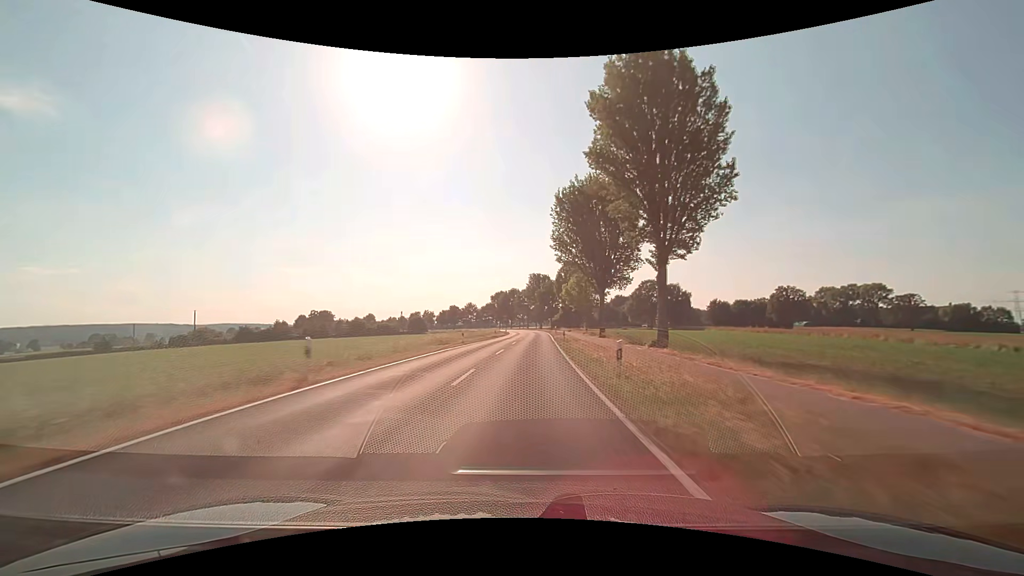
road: secondary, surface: asphalt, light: Day
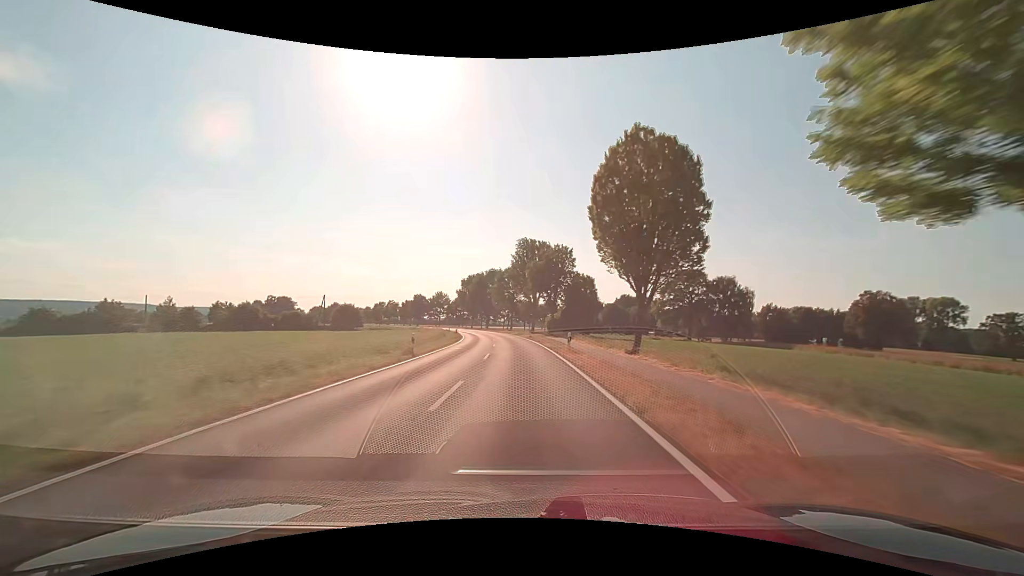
(+1.9, +63.0) m; +2°
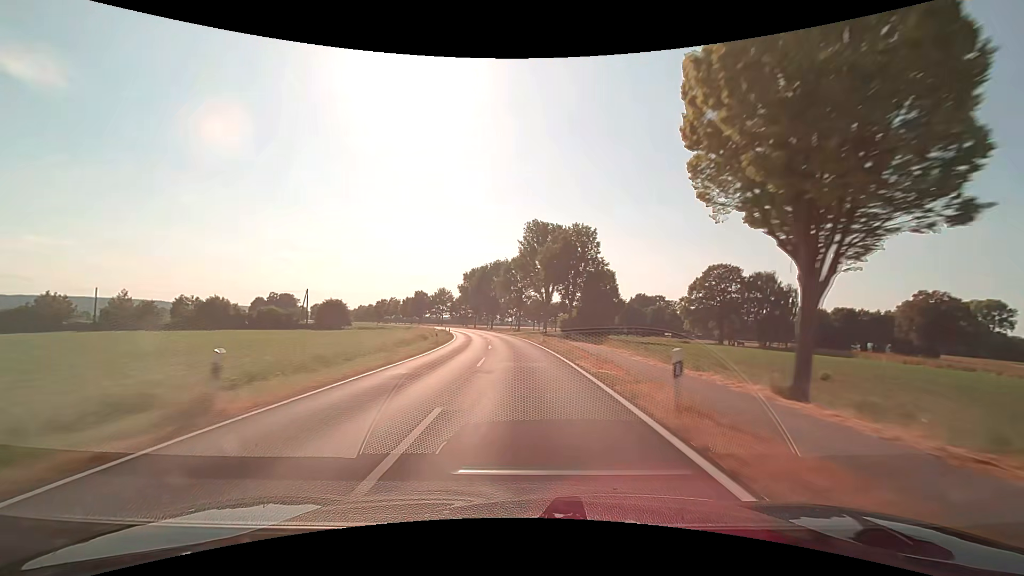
(-0.2, +15.8) m; -1°
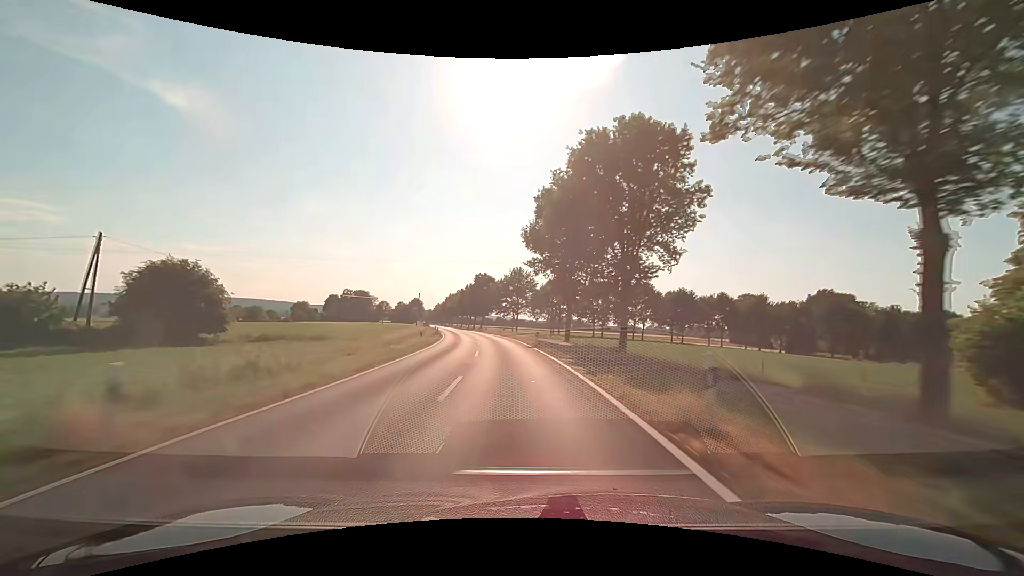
(-6.6, +78.7) m; -11°
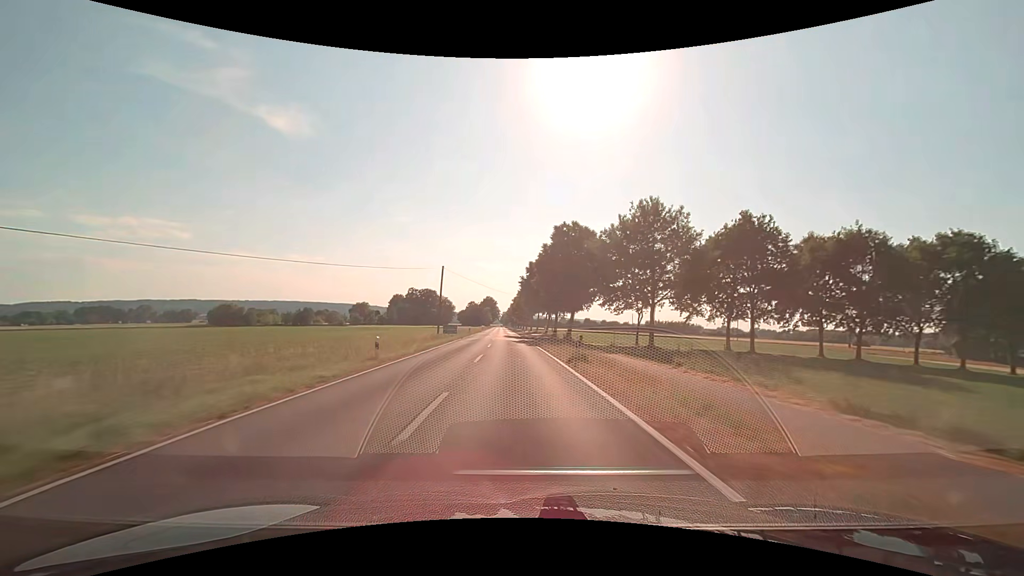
(-5.6, +63.0) m; -10°
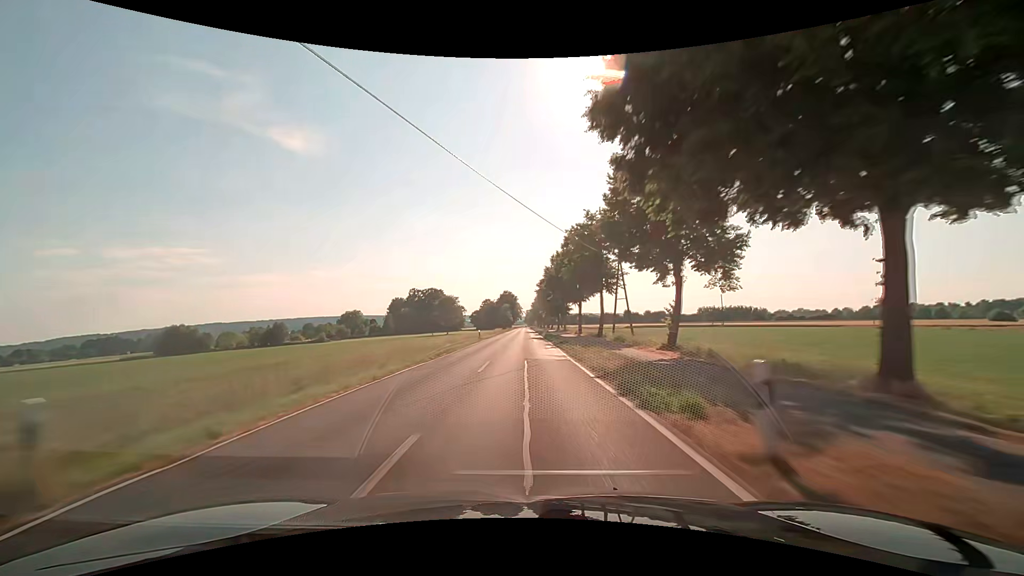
(-2.2, +63.4) m; -3°
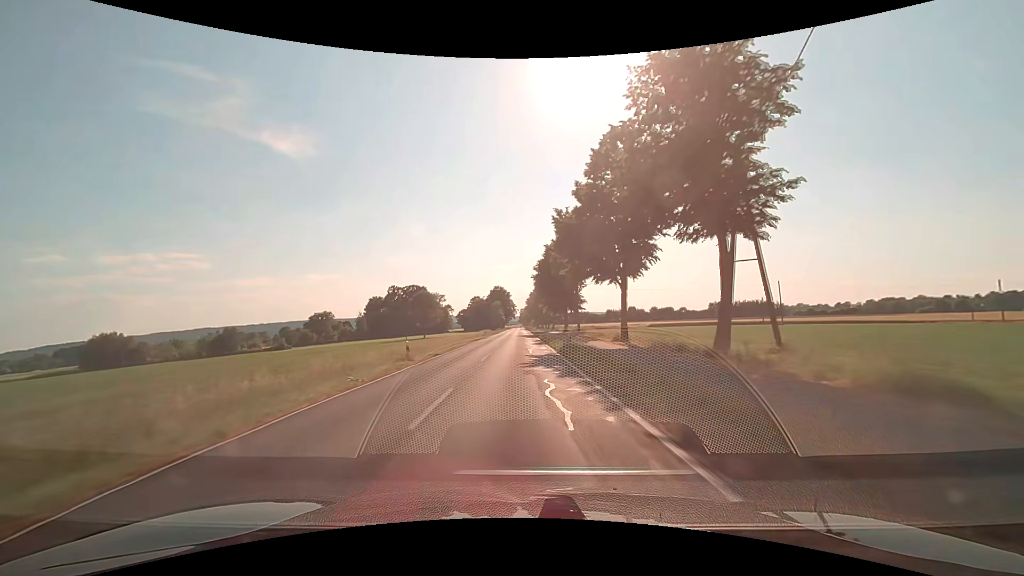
(+0.3, +31.7) m; +1°
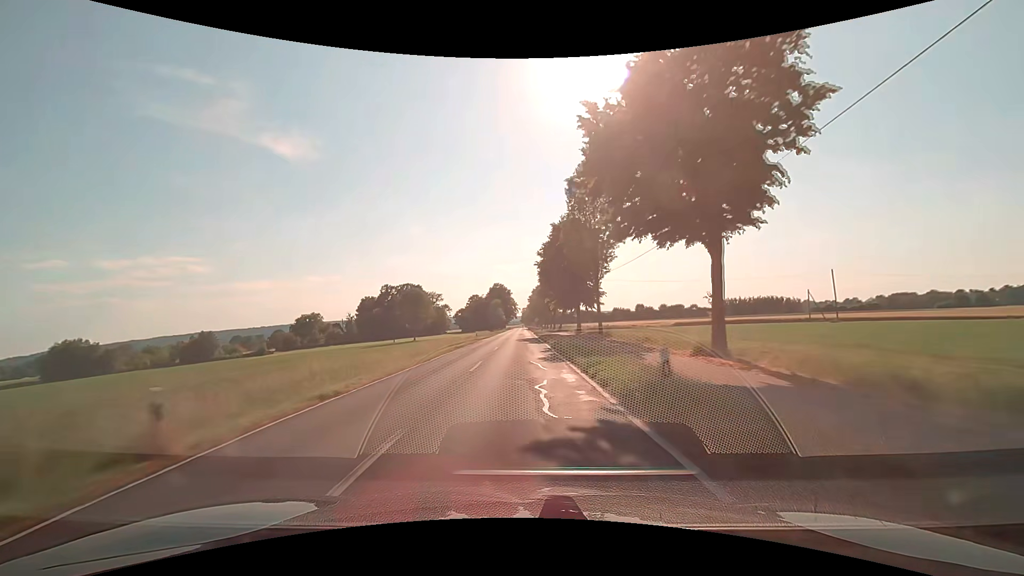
(0.0, +15.8) m; 0°
(0, +10) (0, +20) (0, +30) (0, +40) (0, +50) (-1, +60) (-1, +70) (-1, +80) (-1, +90) (-1, +100) m
